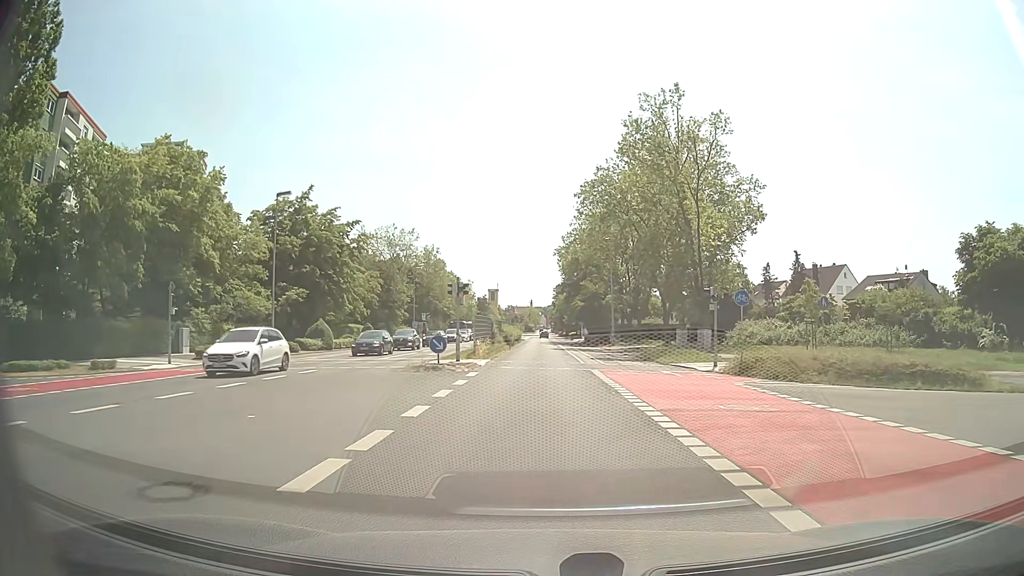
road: secondary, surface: asphalt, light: Day
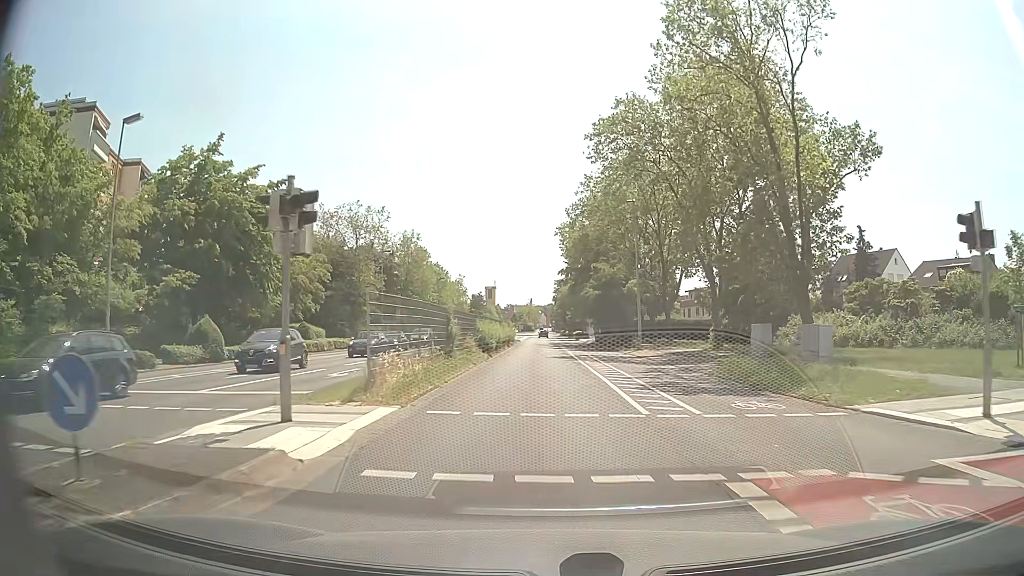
(0.0, +18.6) m; 0°
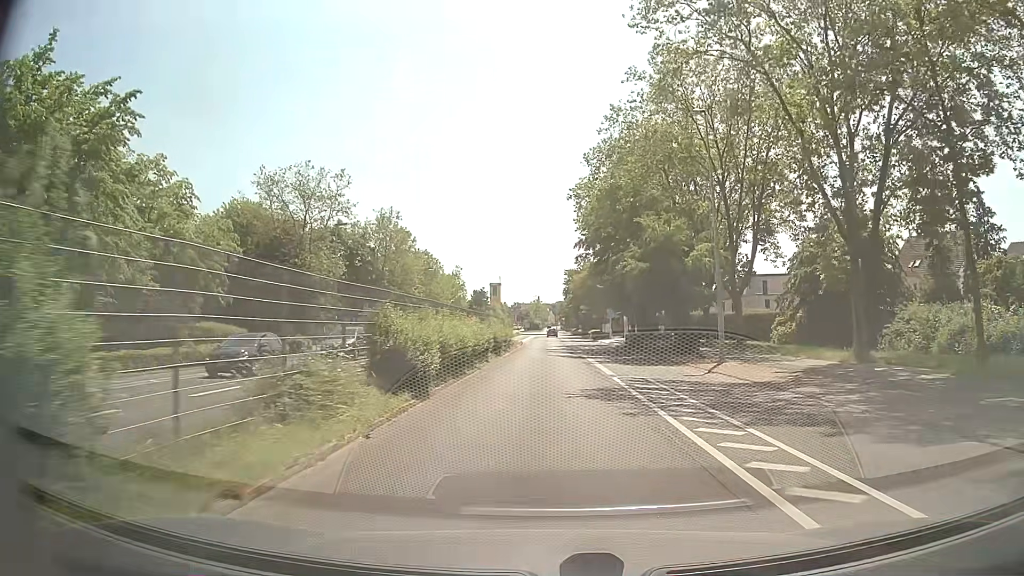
(-0.1, +19.7) m; -1°
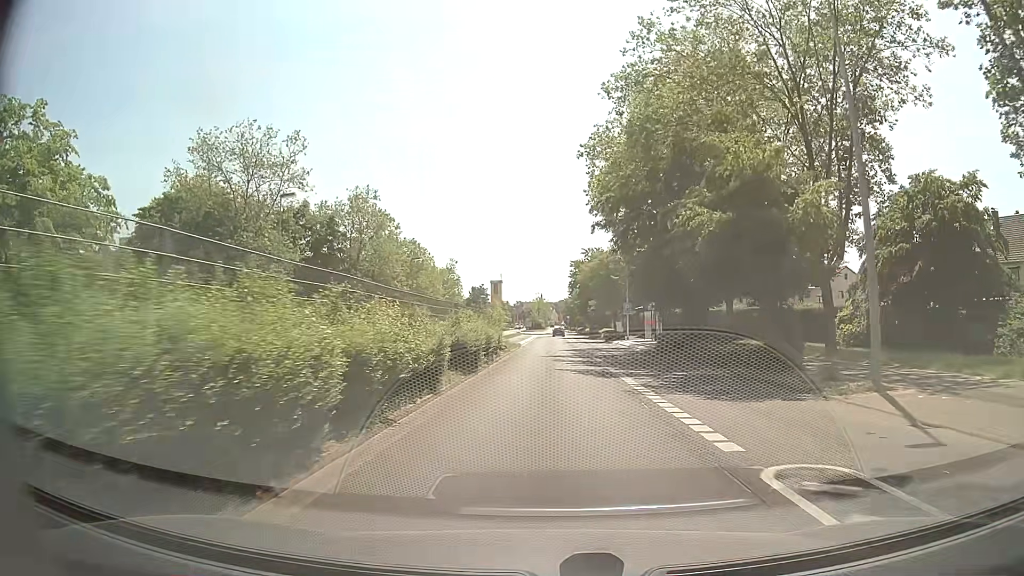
(0.0, +13.0) m; 0°
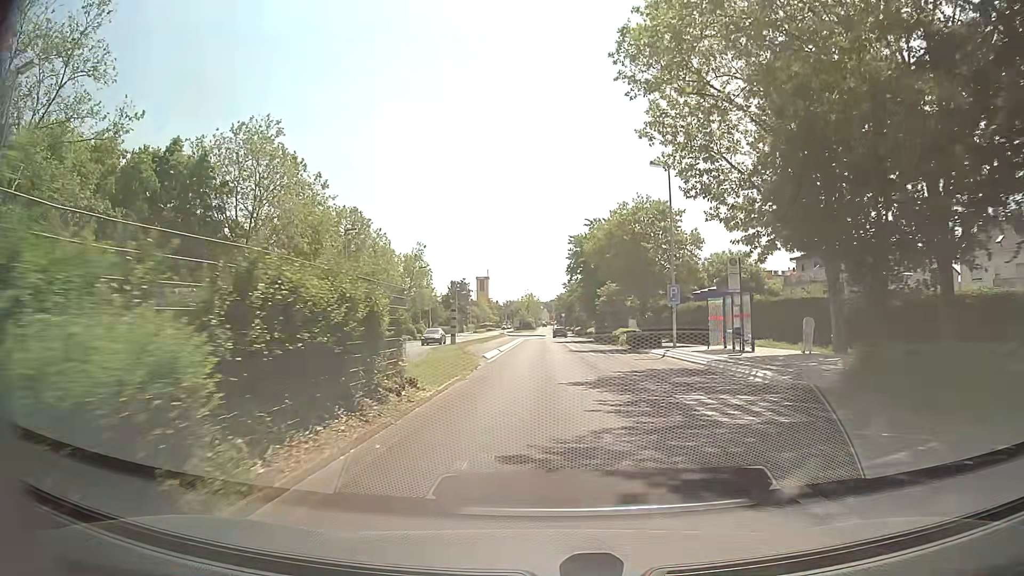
(+0.2, +25.9) m; +1°
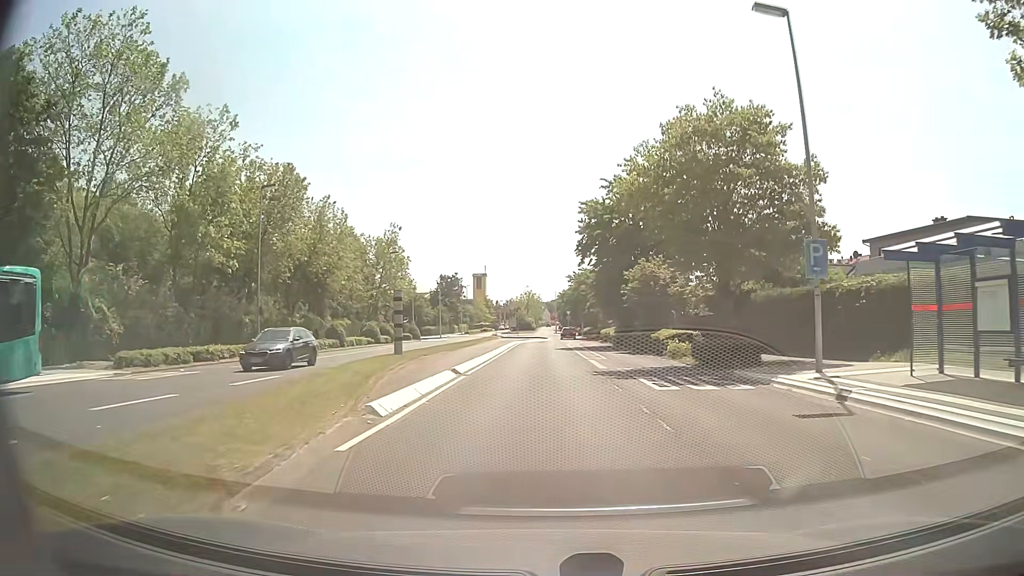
(-0.2, +19.5) m; 0°
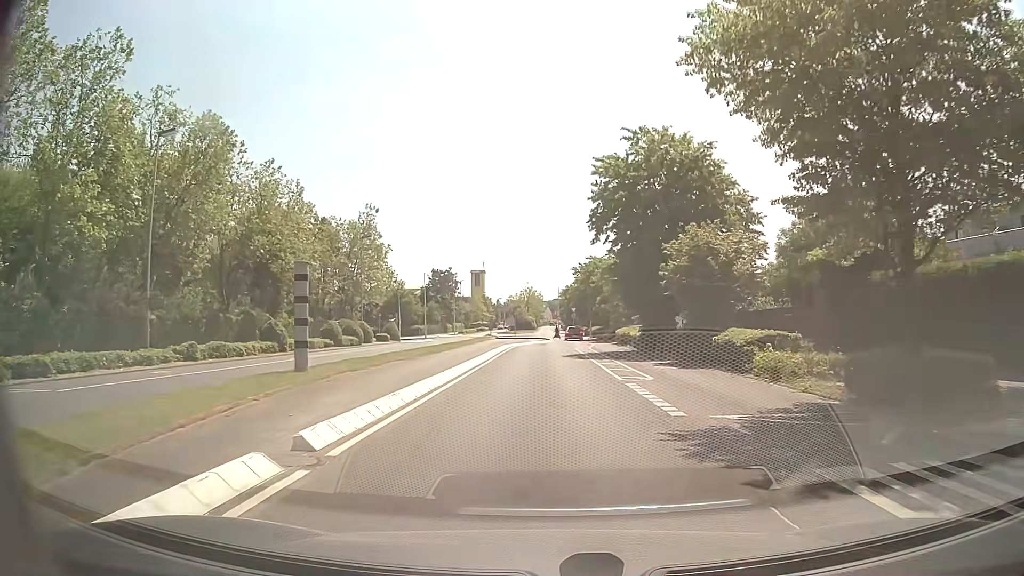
(-0.1, +13.0) m; 0°
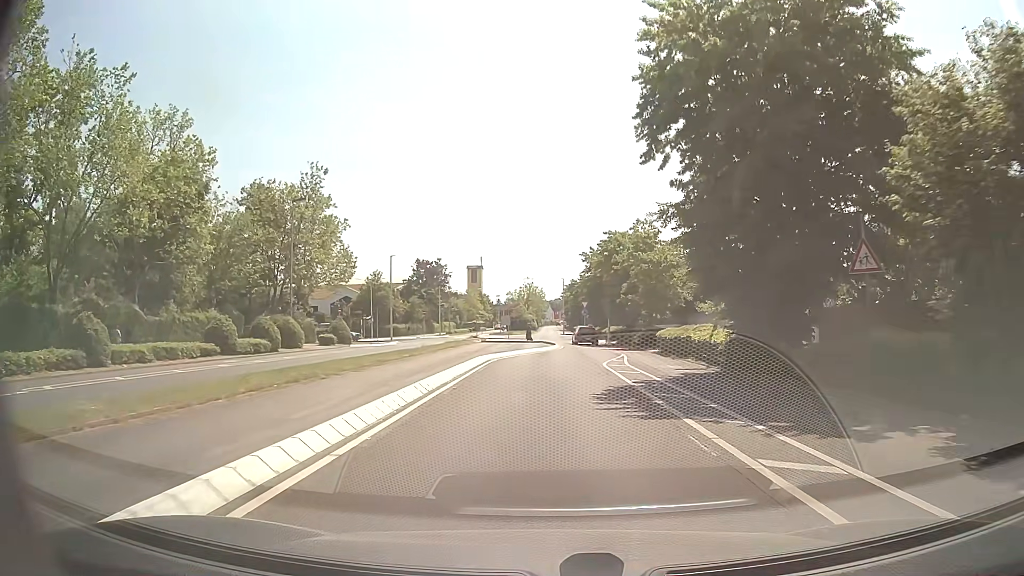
(-0.1, +19.2) m; 0°
